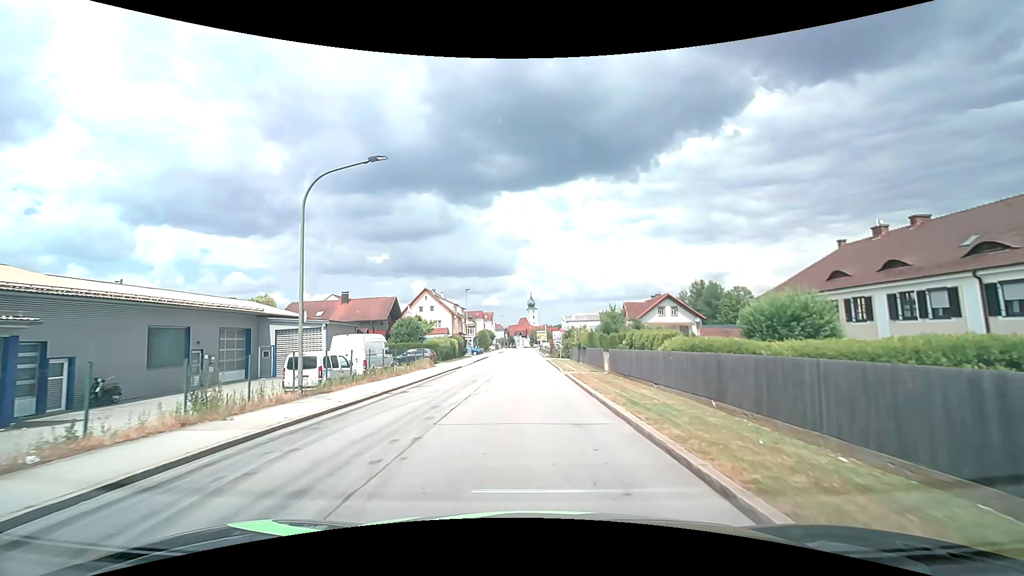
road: unclassified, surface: asphalt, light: Day
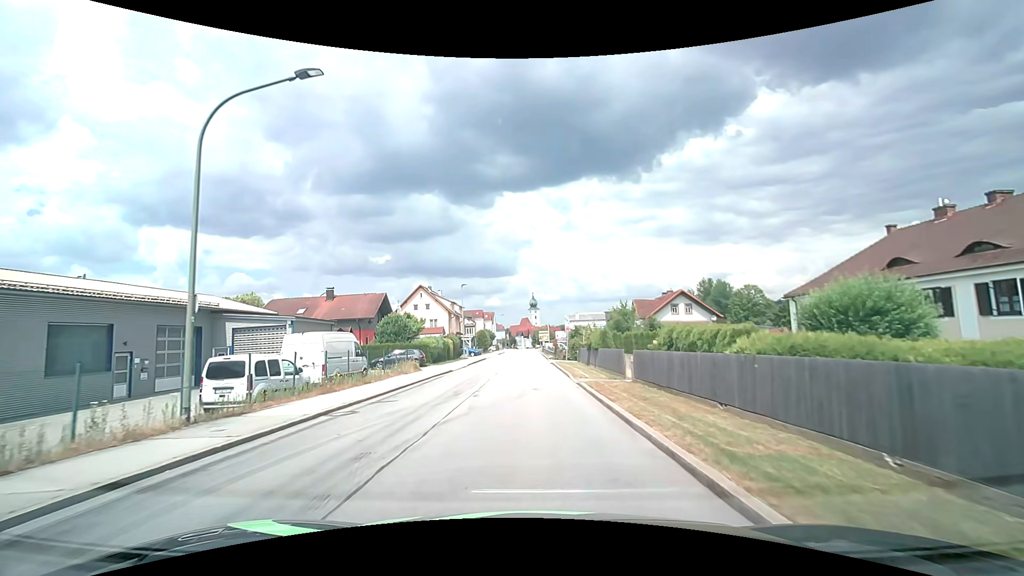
(0.0, +5.3) m; 0°
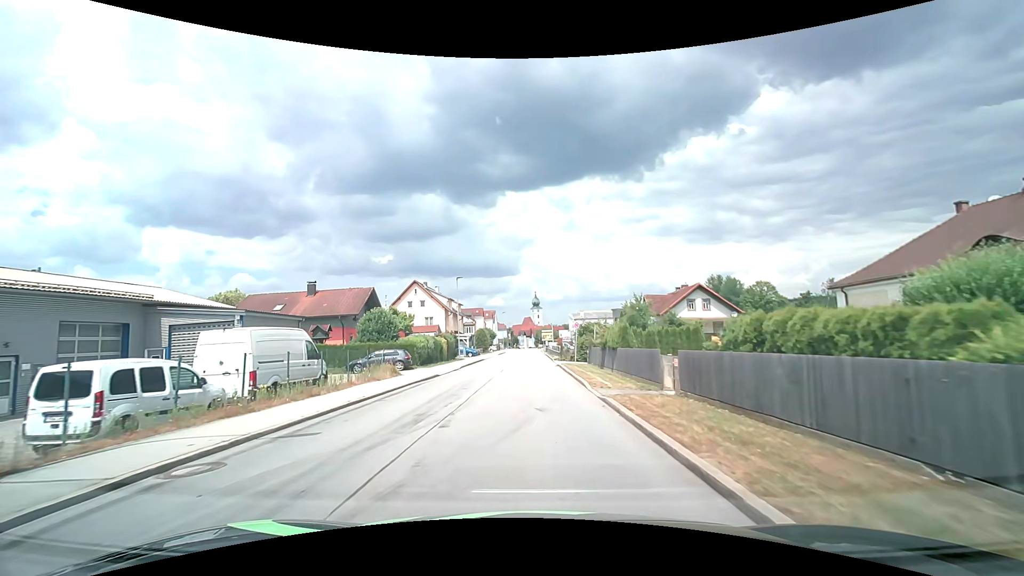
(0.0, +5.4) m; 0°
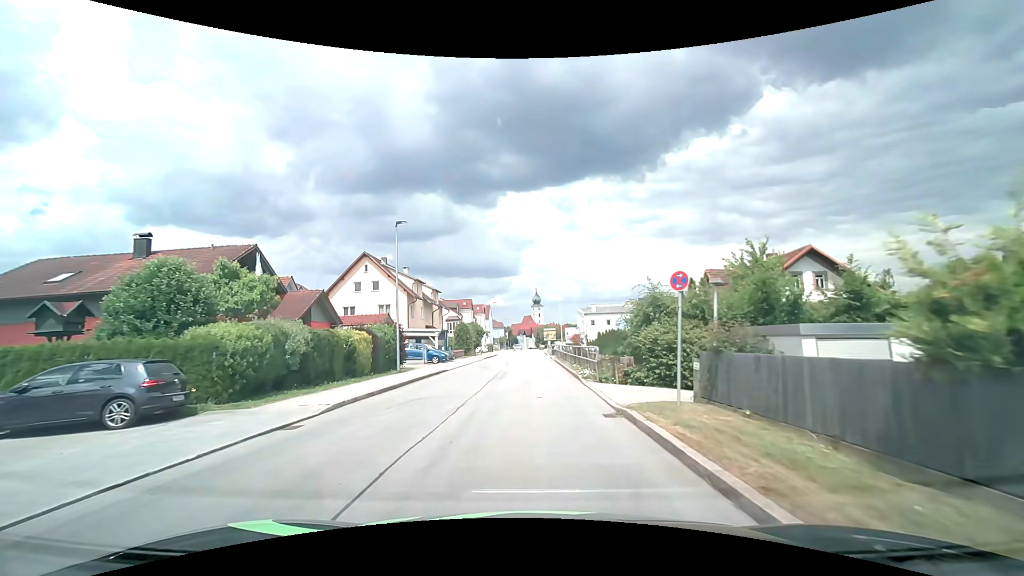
(0.0, +22.4) m; 0°
(0, +10) (0, +20) (0, +30) (0, +40) (0, +50) (0, +60) (0, +70) (0, +80) (0, +90) (0, +100) m
